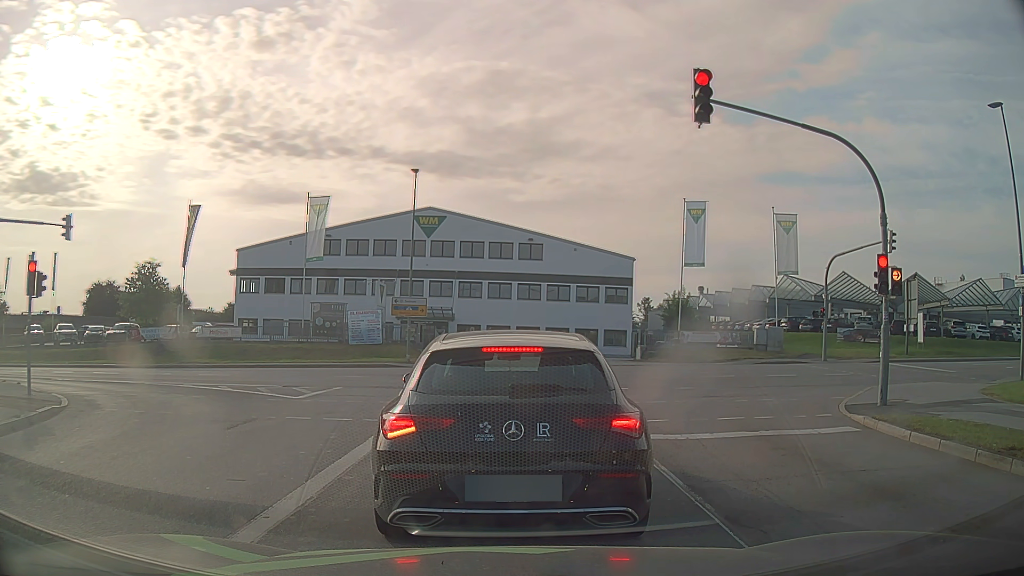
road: secondary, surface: asphalt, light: Day
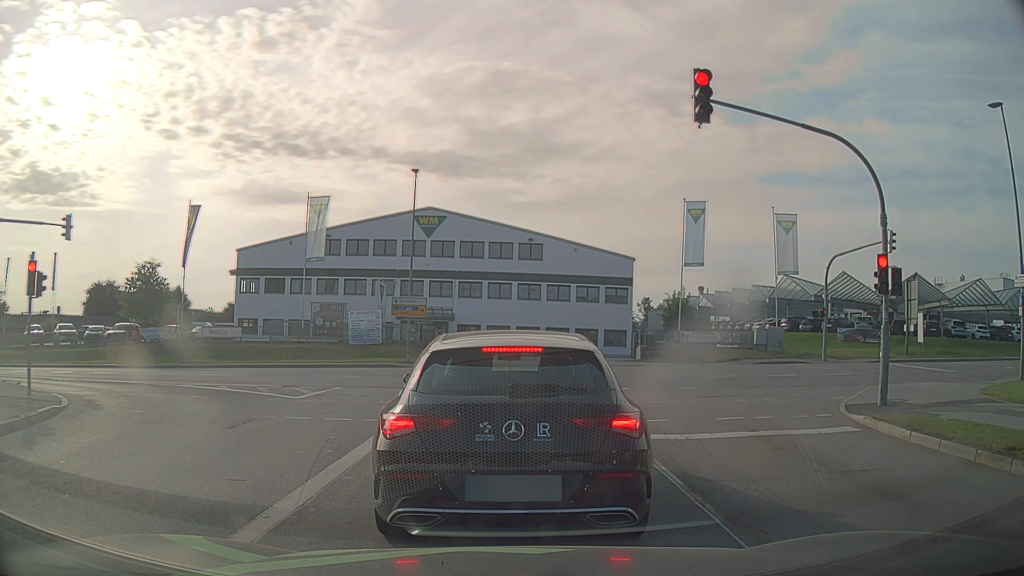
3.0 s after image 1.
(0.0, 0.0) m; 0°
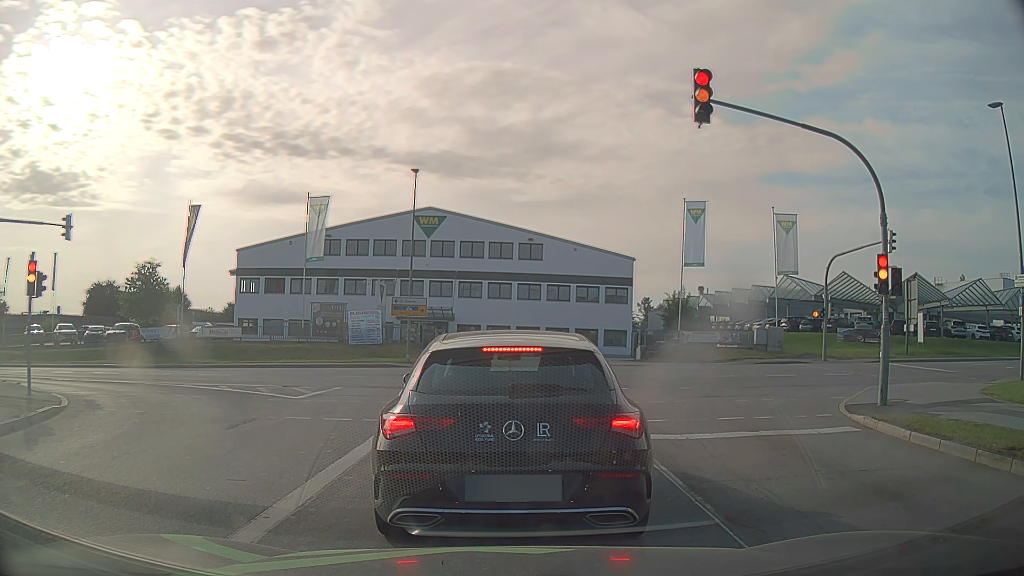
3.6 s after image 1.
(0.0, 0.0) m; 0°
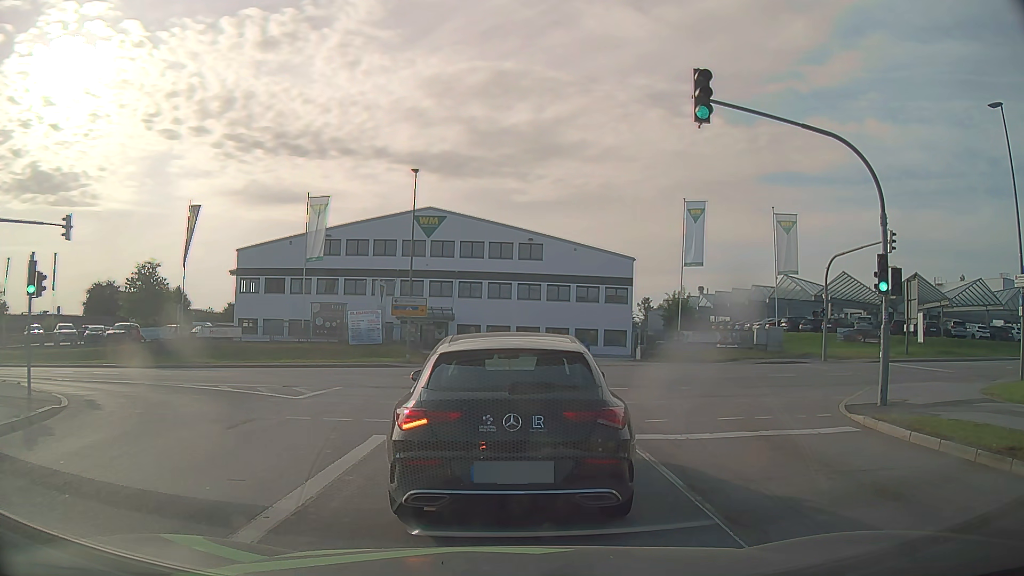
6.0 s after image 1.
(0.0, 0.0) m; 0°
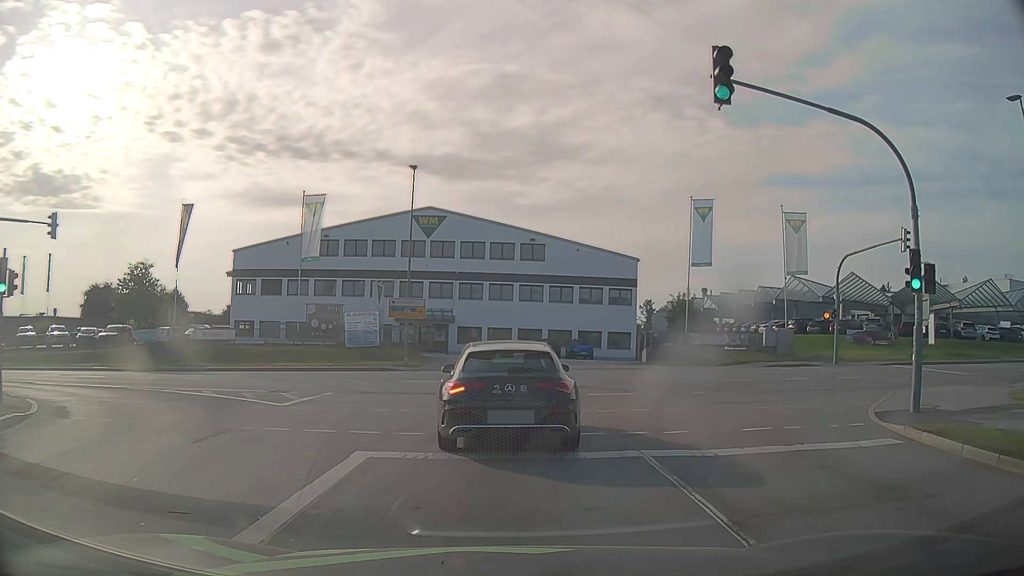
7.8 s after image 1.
(0.0, +1.4) m; +1°
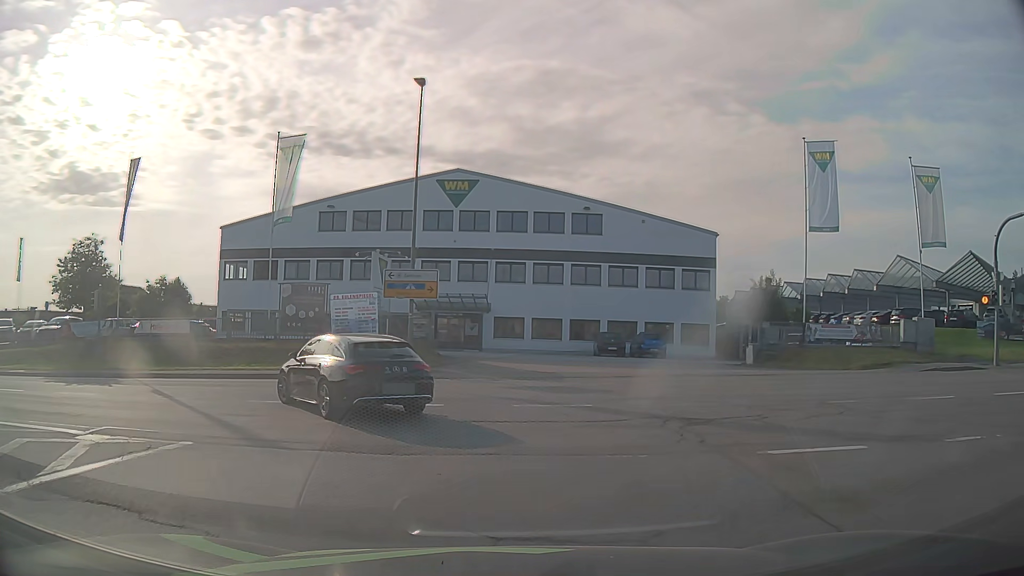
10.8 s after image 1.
(-0.7, +12.0) m; -6°
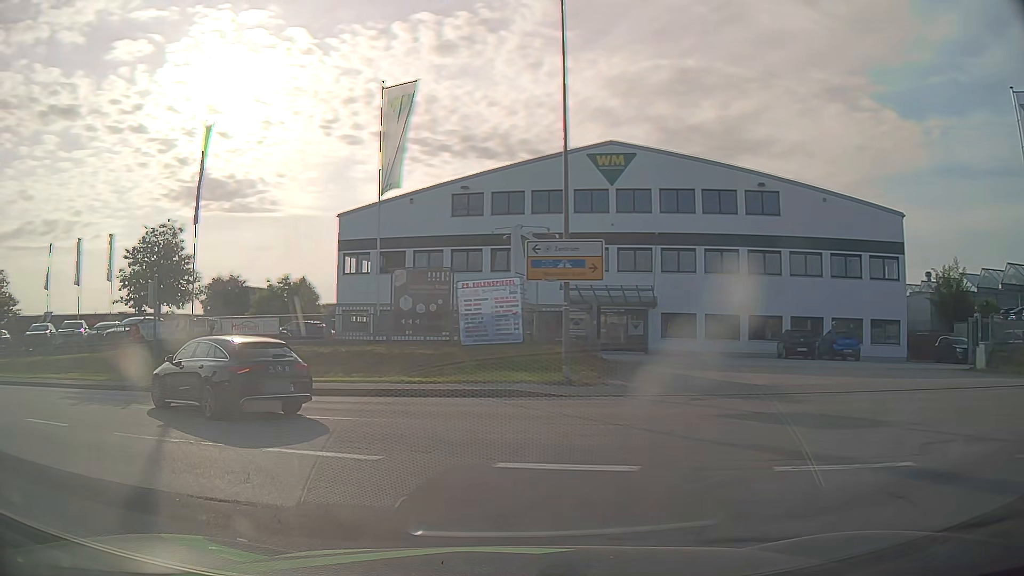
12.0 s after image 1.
(-0.7, +6.9) m; -13°
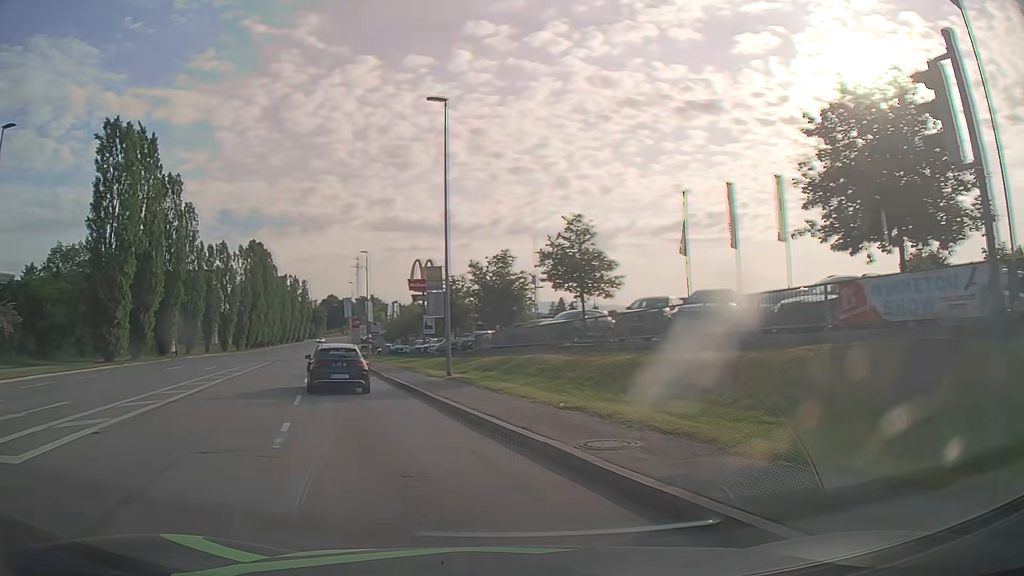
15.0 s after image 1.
(-8.8, +16.4) m; -58°
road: tertiary
(-2, +10) (-4, +19) (-7, +29) (-10, +39) (-13, +48) (-16, +58) (-18, +67) (-21, +77) (-24, +87) (-27, +96) m
